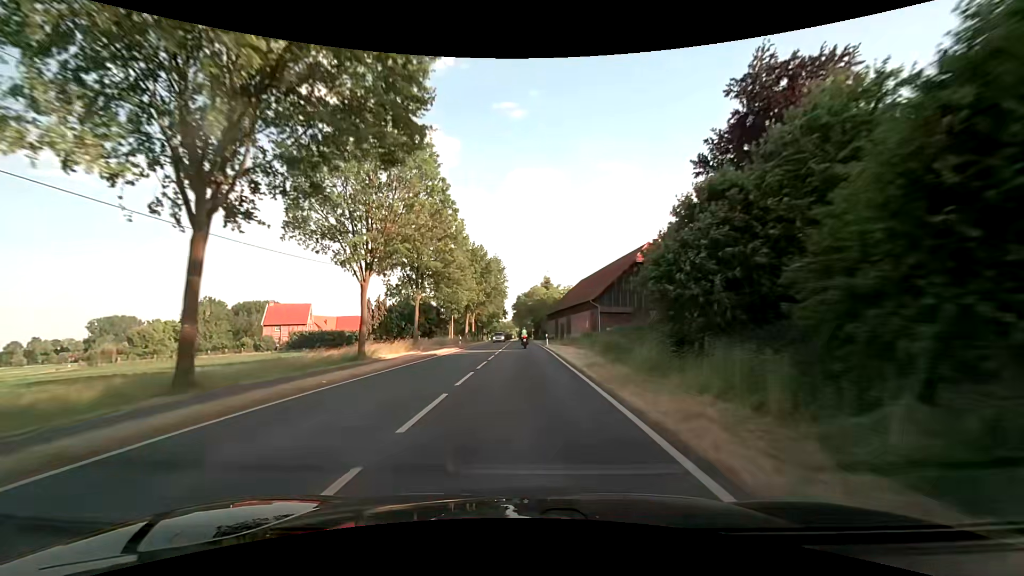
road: secondary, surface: asphalt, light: Day
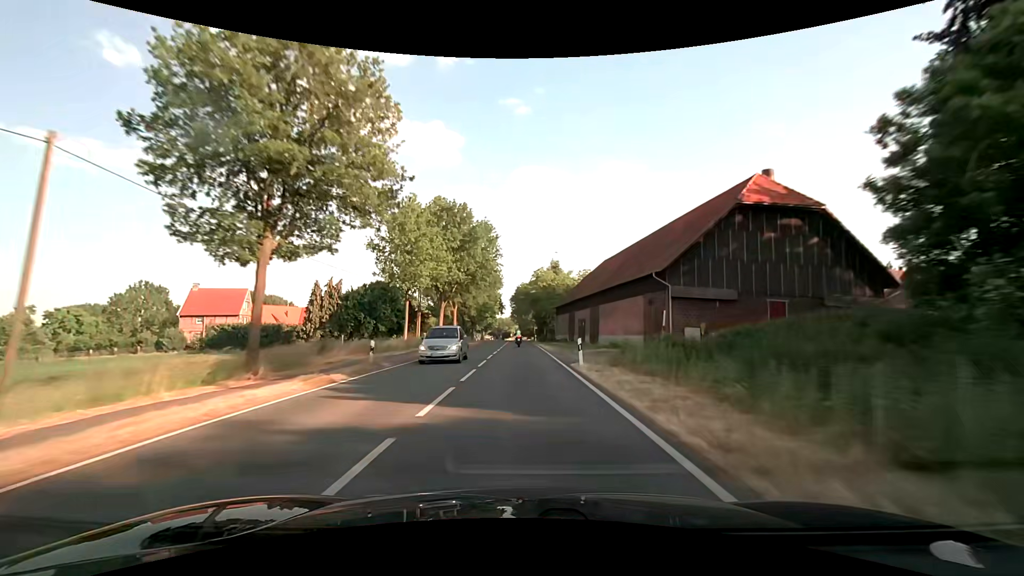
(-0.1, +26.7) m; 0°
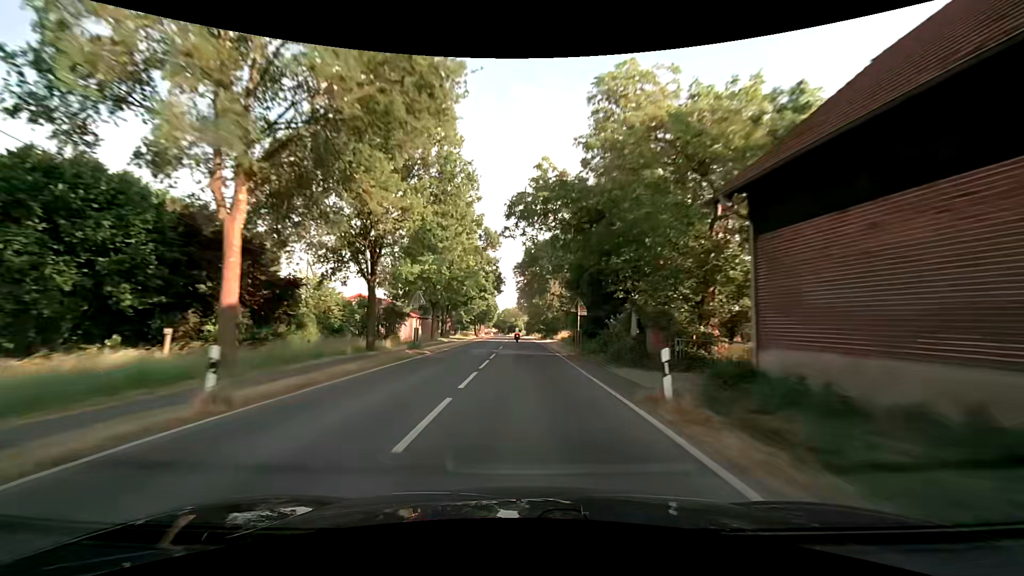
(-0.5, +58.3) m; -1°
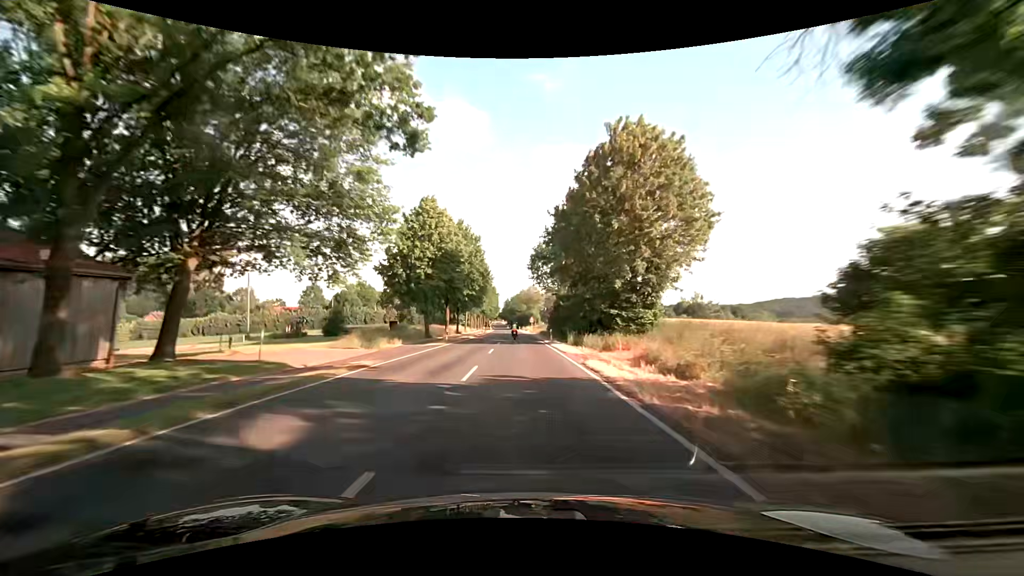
(-1.2, +77.7) m; -2°
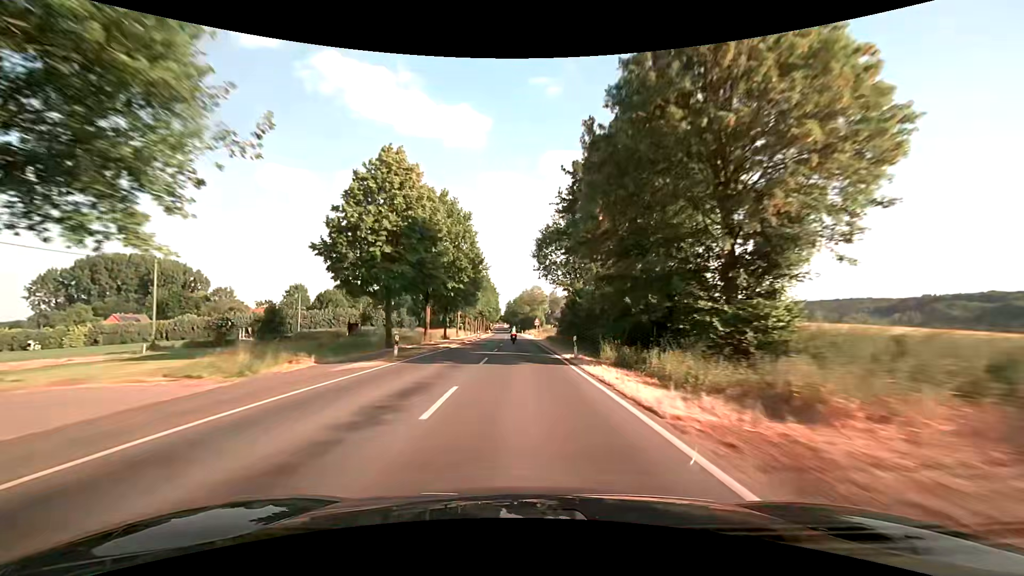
(0.0, +15.8) m; 0°
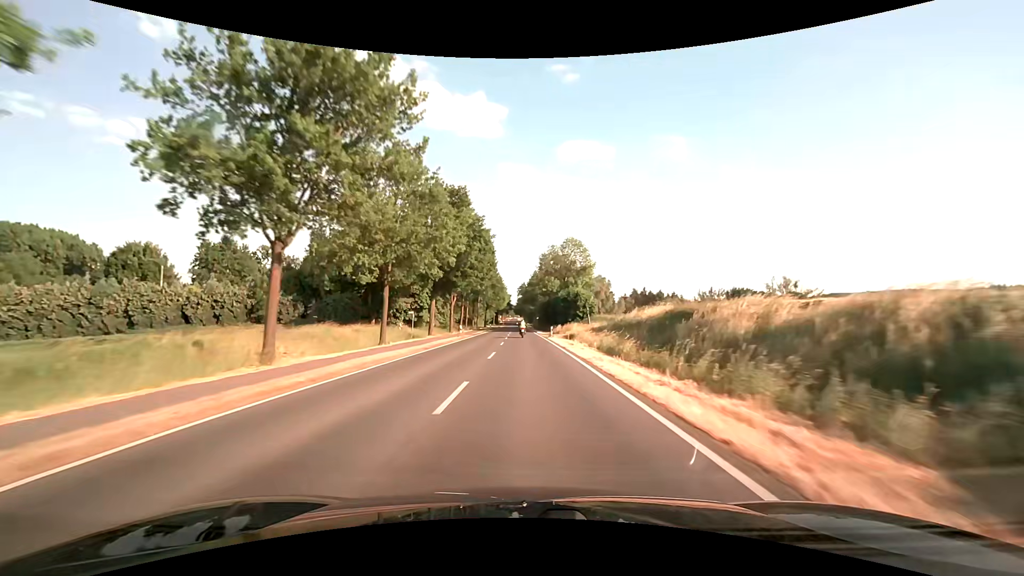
(-1.1, +78.1) m; -2°
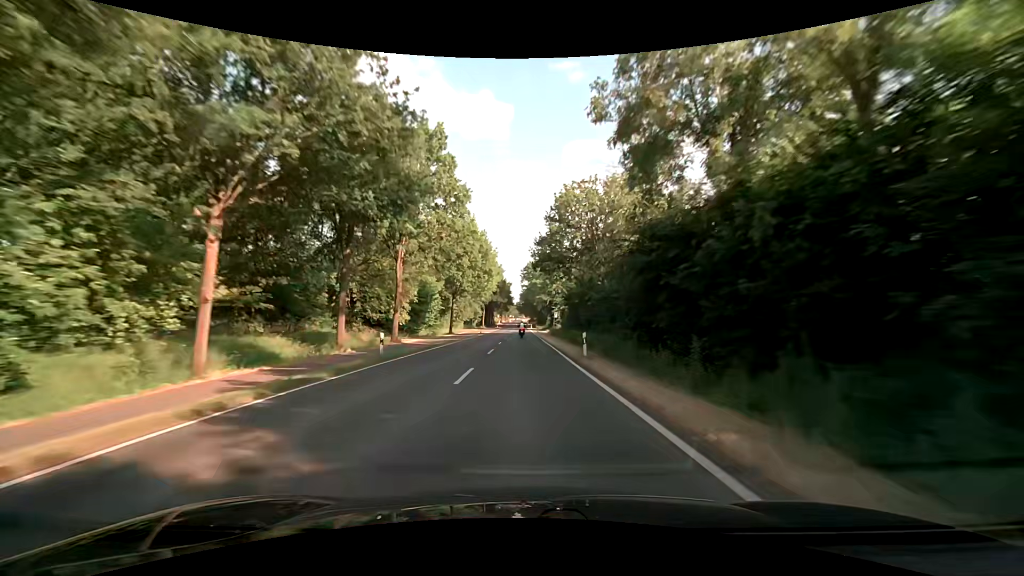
(-0.3, +74.4) m; 0°
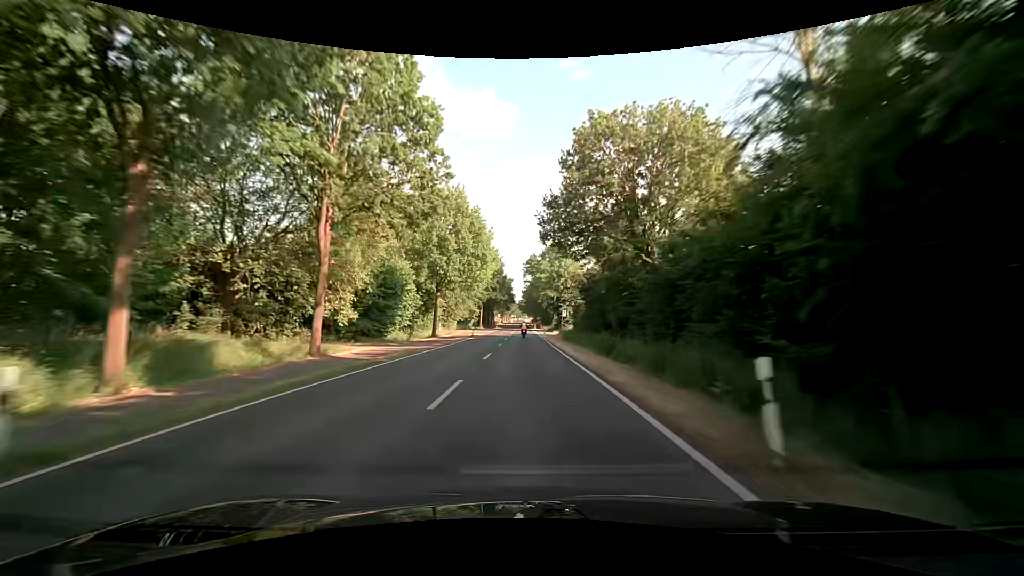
(-0.1, +14.4) m; 0°
(0, +10) (0, +20) (0, +30) (0, +40) (-1, +50) (-1, +60) (-1, +70) (-1, +80) (-1, +90) (-1, +100) m
